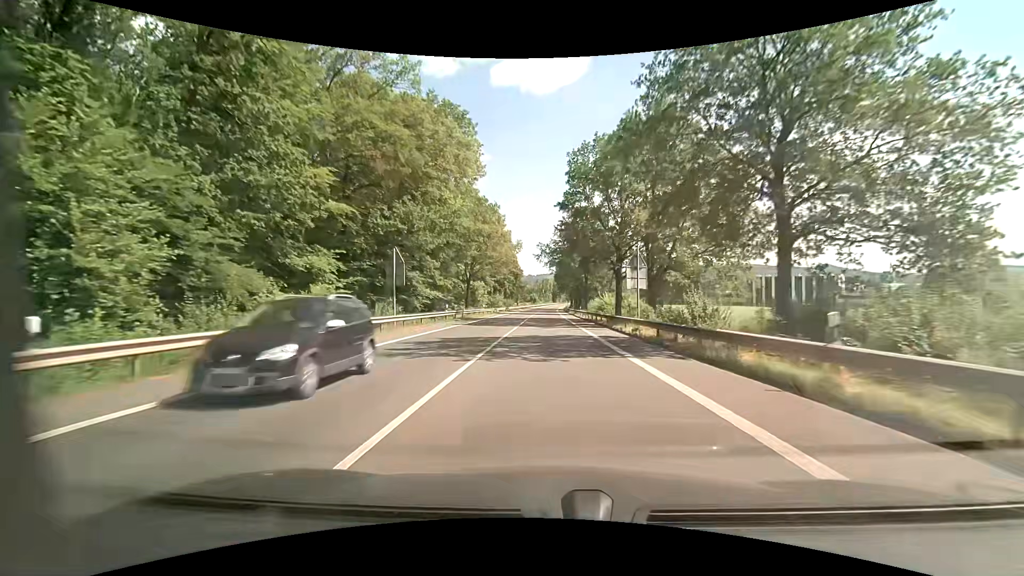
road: primary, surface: asphalt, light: Day
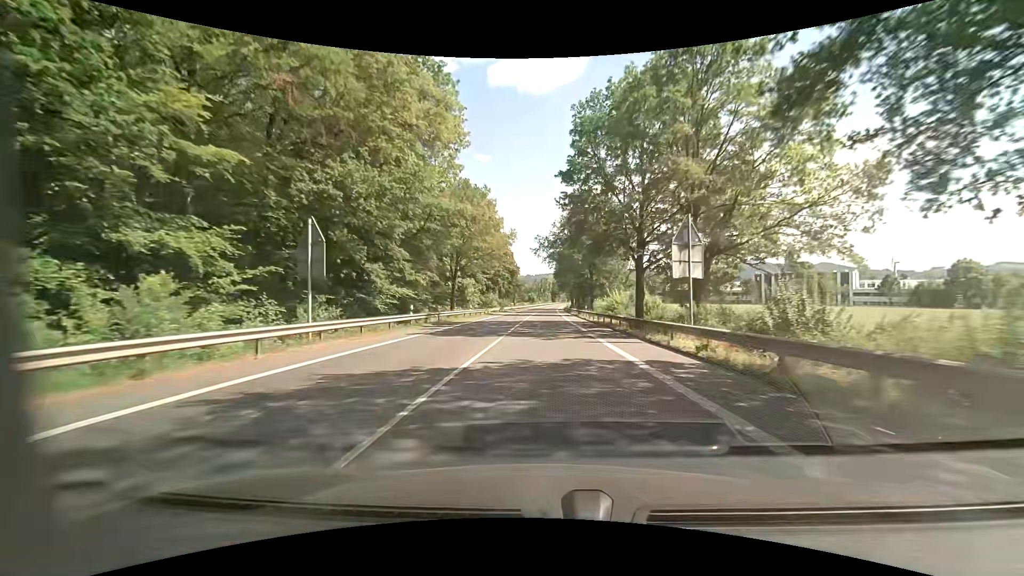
(0.0, +10.4) m; 0°
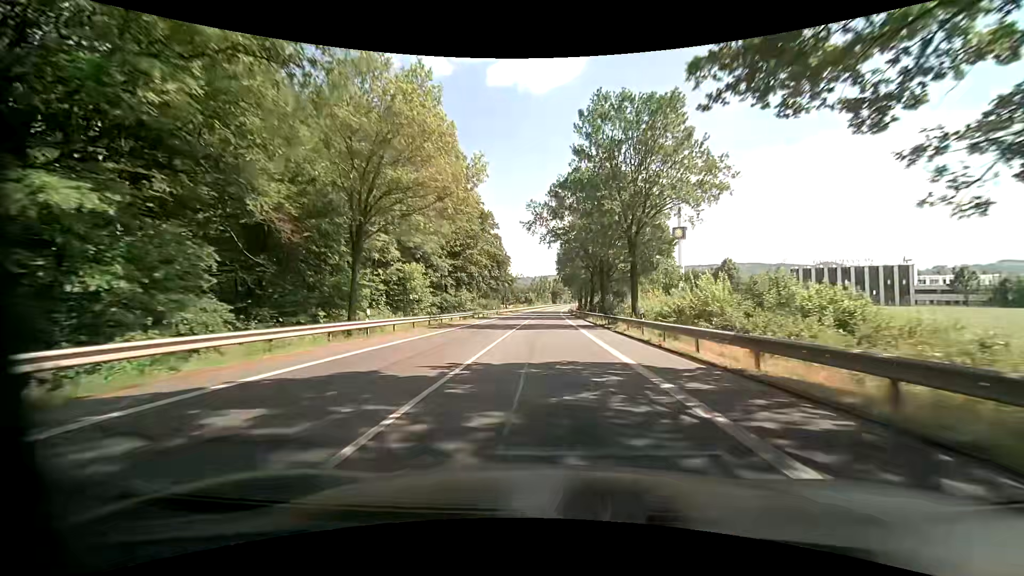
(-0.1, +31.3) m; 0°
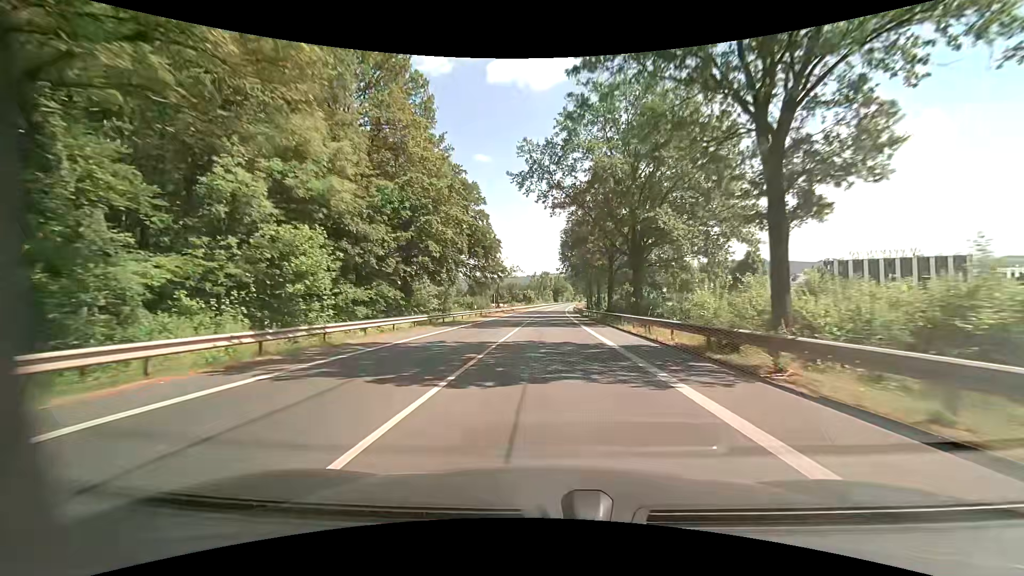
(0.0, +20.8) m; 0°
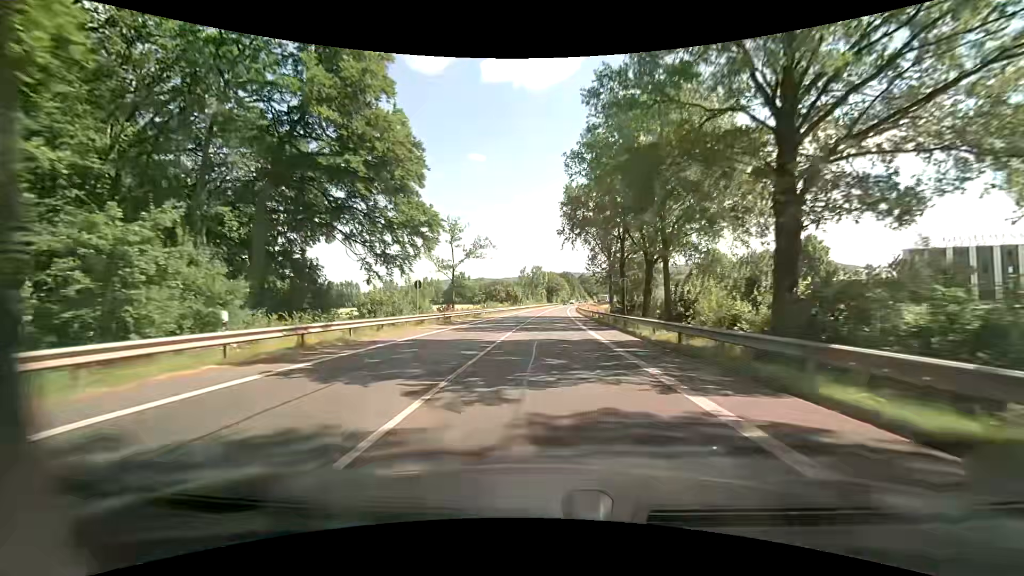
(+0.3, +41.6) m; +1°
(0, +10) (0, +20) (0, +30) (0, +40) (0, +50) (+1, +60) (+1, +70) (+1, +80) (+2, +90) (+2, +100) m
